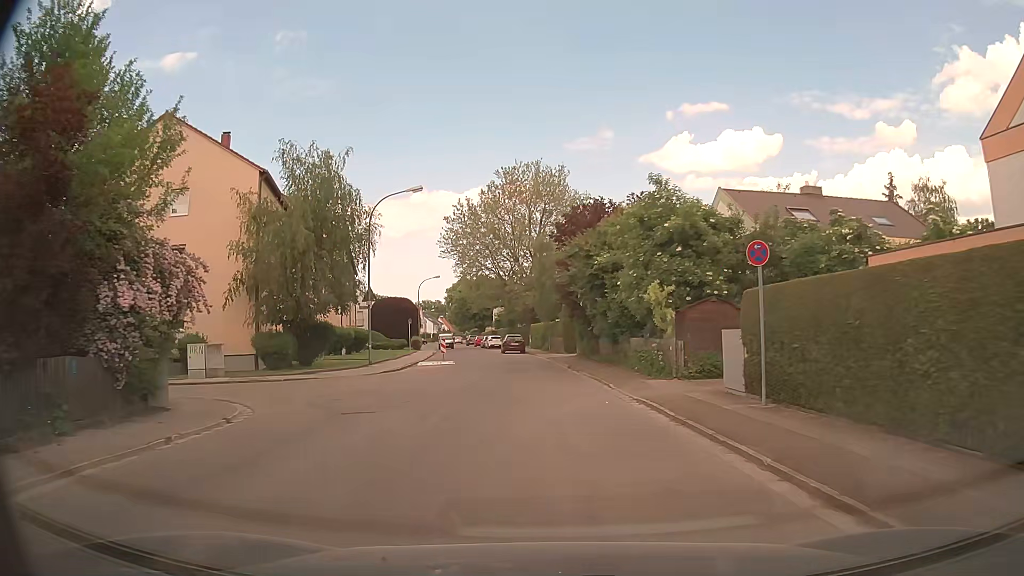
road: unclassified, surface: asphalt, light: Day
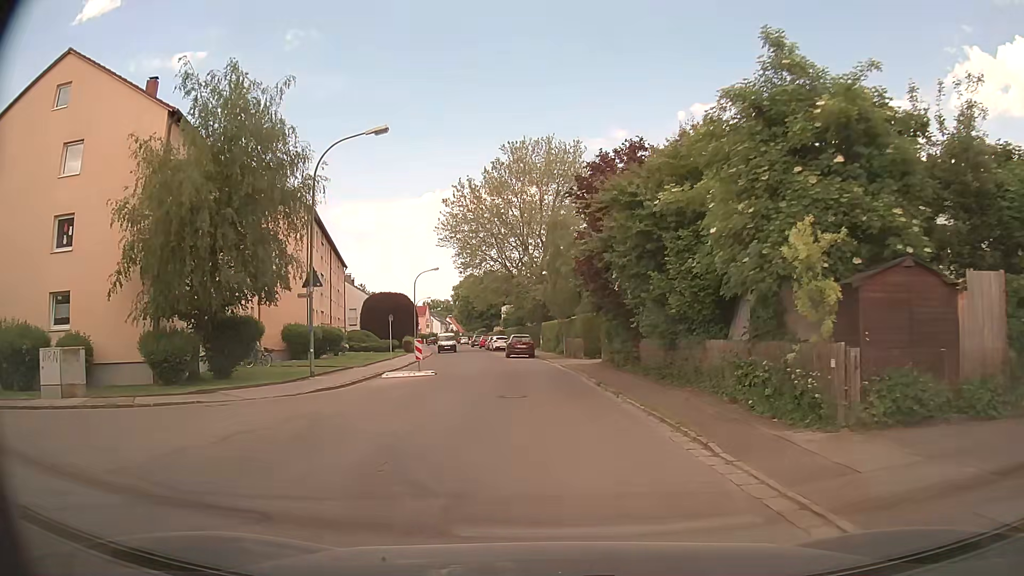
(-0.1, +10.0) m; -1°
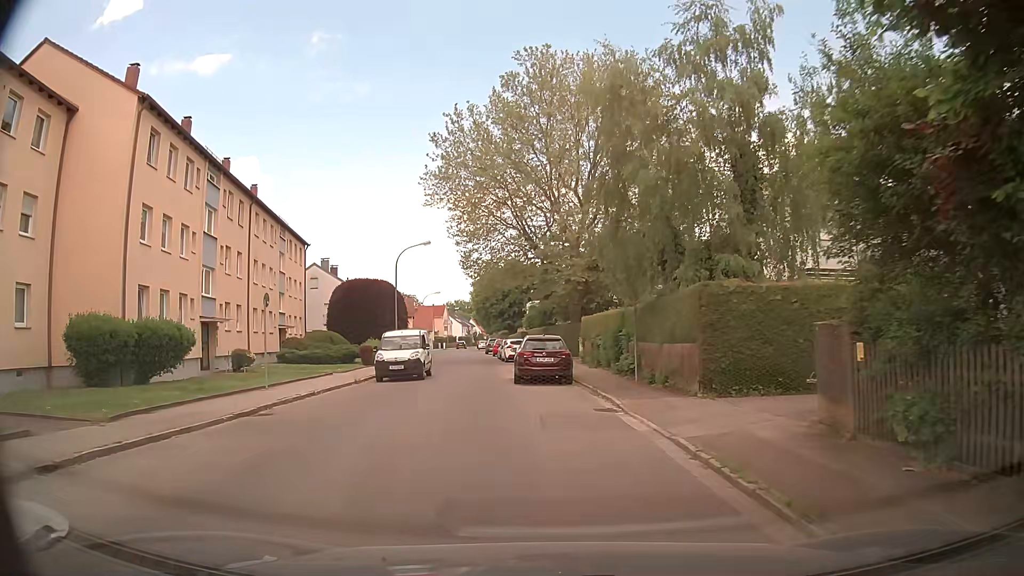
(-0.5, +22.2) m; -3°
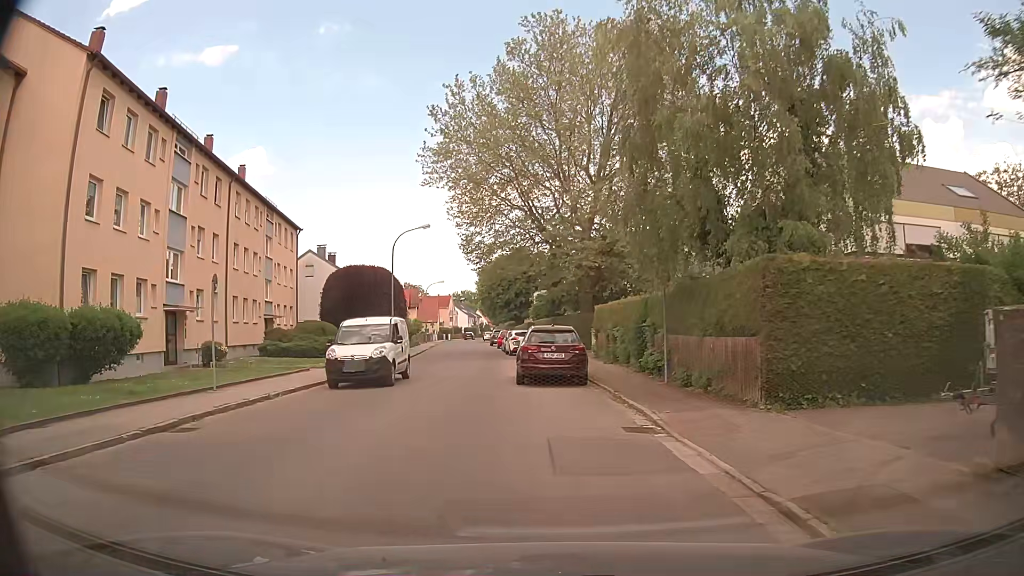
(0.0, +3.6) m; 0°
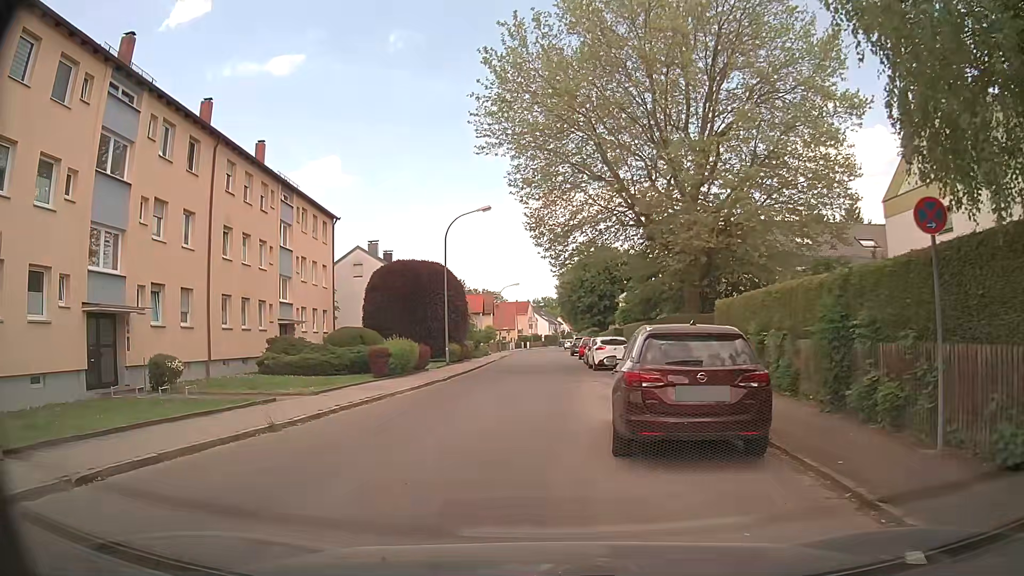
(-0.3, +9.2) m; -7°
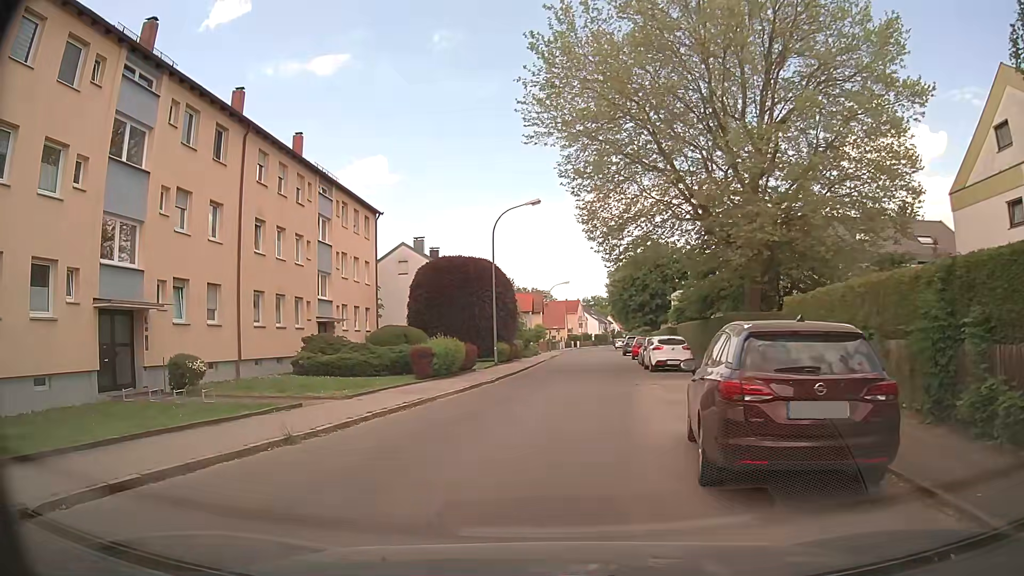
(-0.1, +1.6) m; -4°
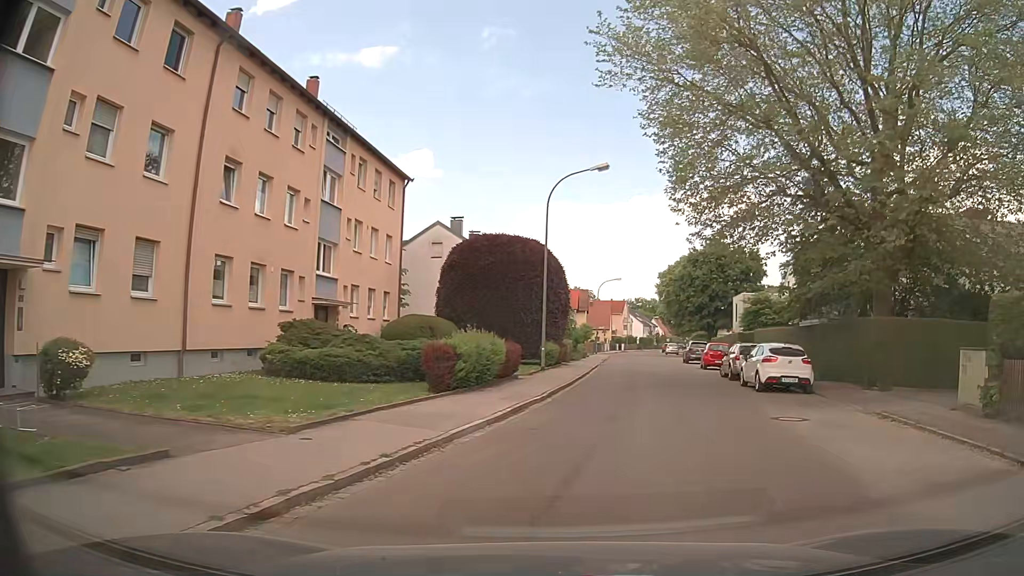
(-1.0, +7.8) m; -4°
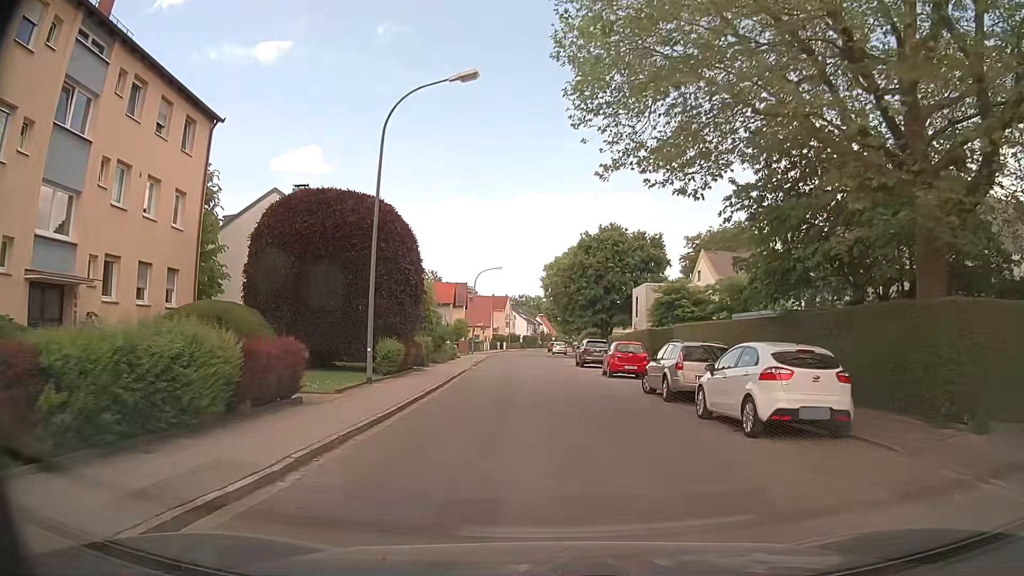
(+1.2, +10.3) m; +9°
(0, +10) (0, +20) (0, +30) (0, +40) (0, +50) (-1, +60) (-1, +70) (-1, +80) (-1, +90) (-1, +100) m
